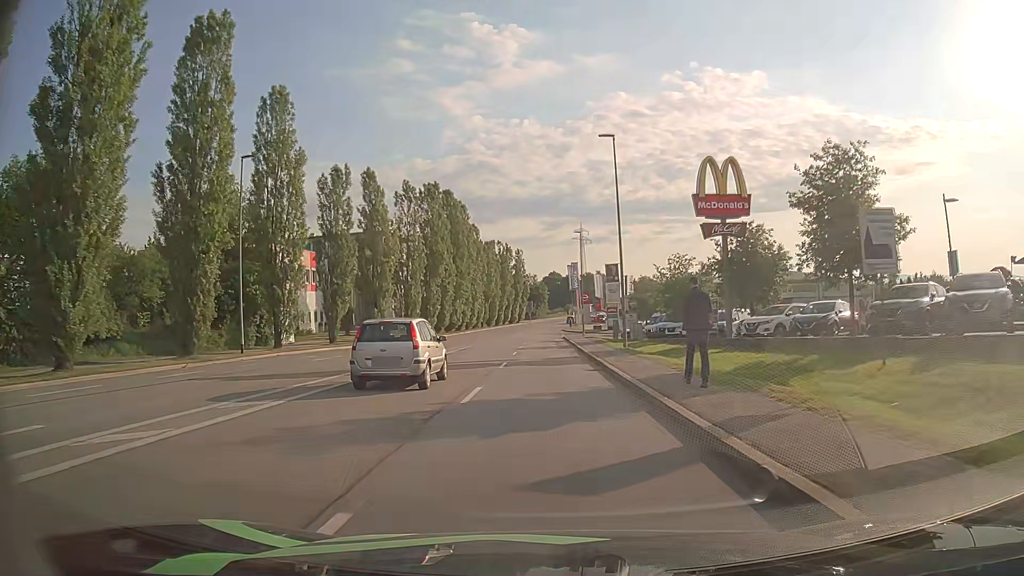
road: tertiary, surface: asphalt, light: Day
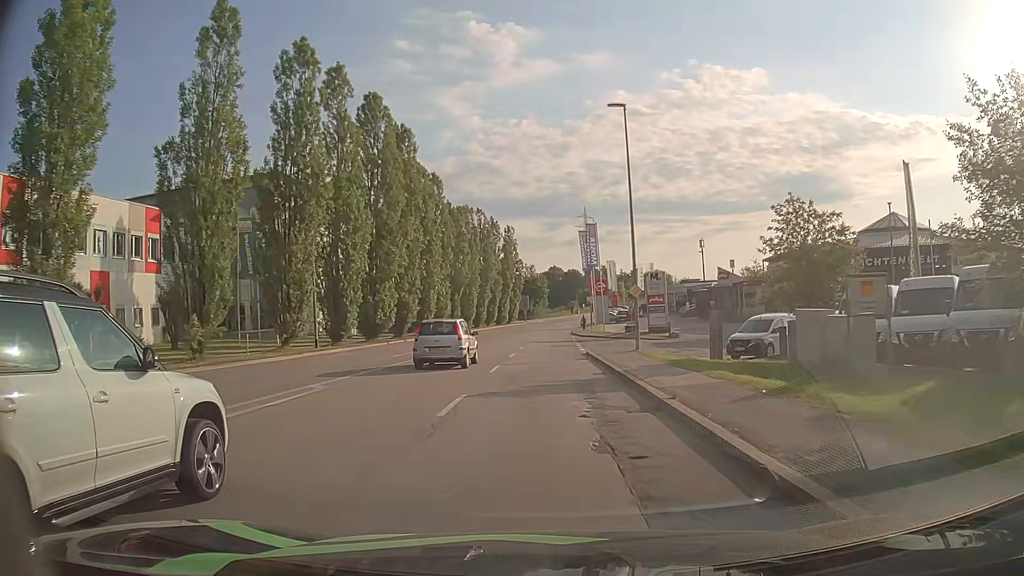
(0.0, +39.2) m; +1°
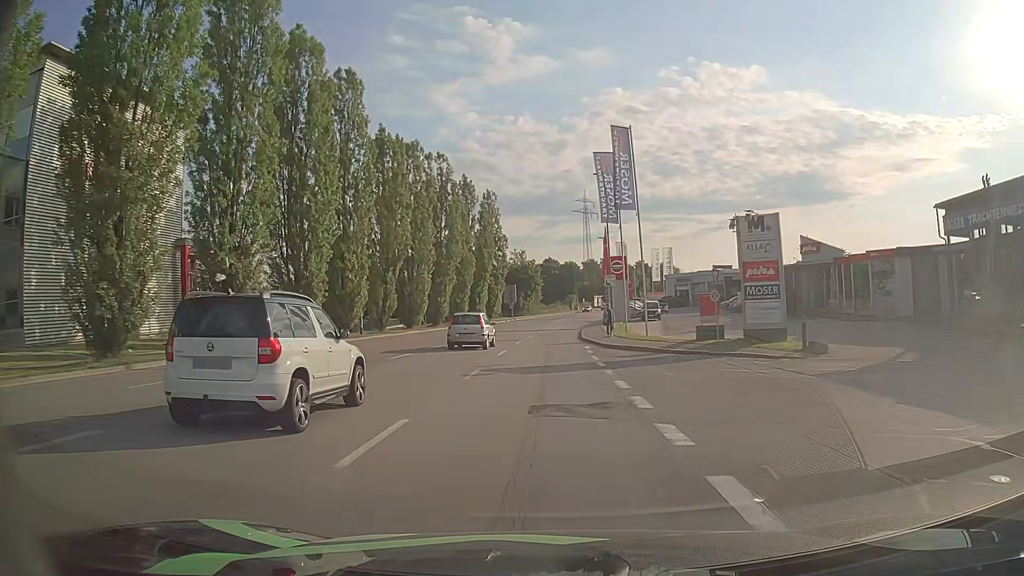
(-0.1, +31.0) m; -1°
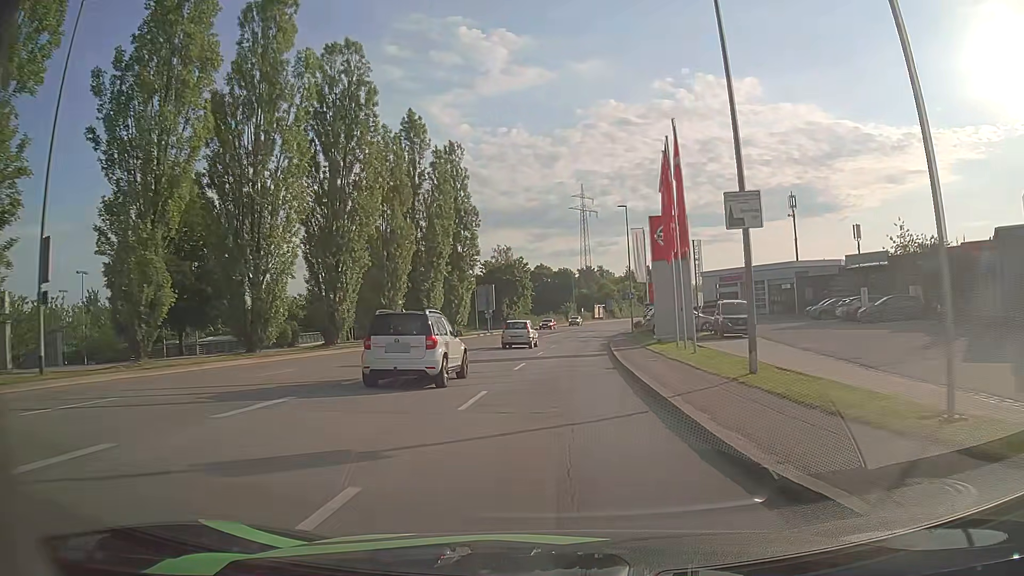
(+0.2, +30.7) m; +1°
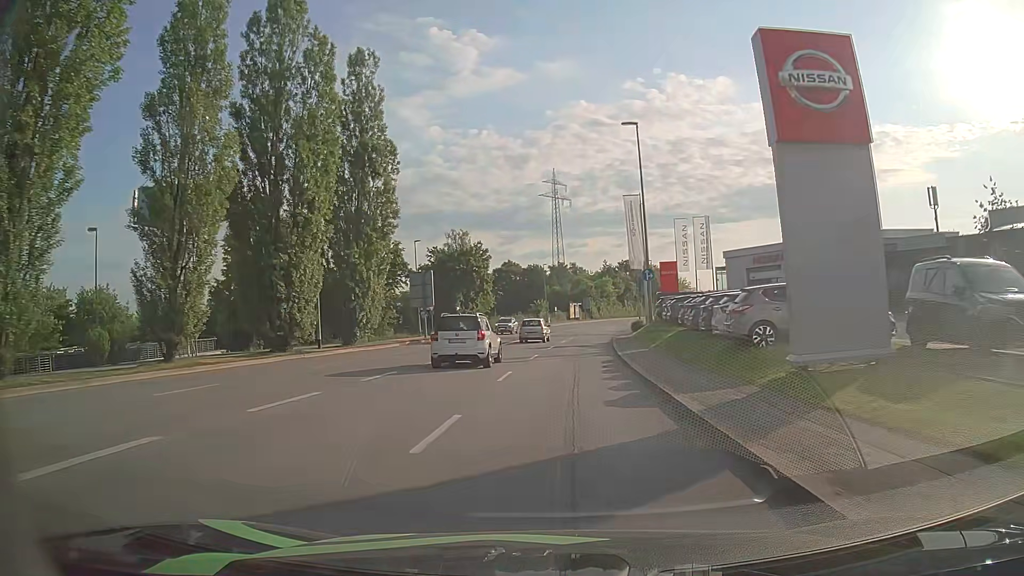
(+0.7, +22.7) m; +3°
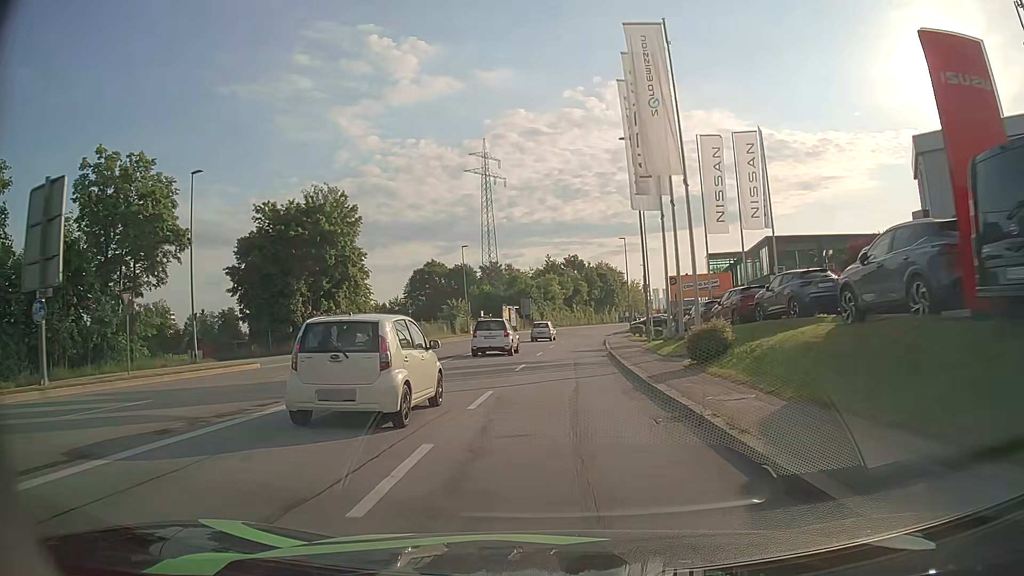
(+1.6, +38.5) m; +6°
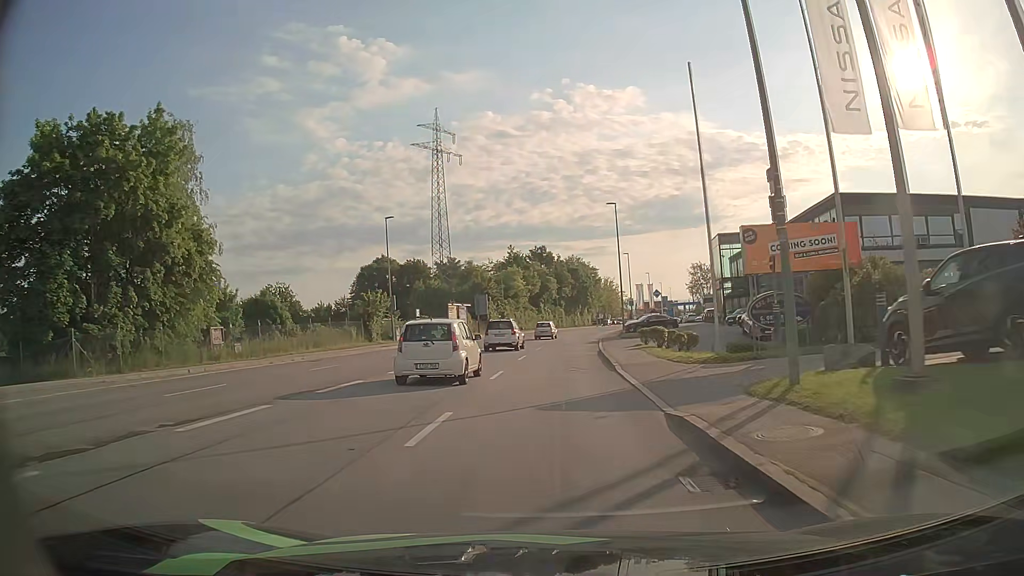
(+0.5, +22.8) m; +2°
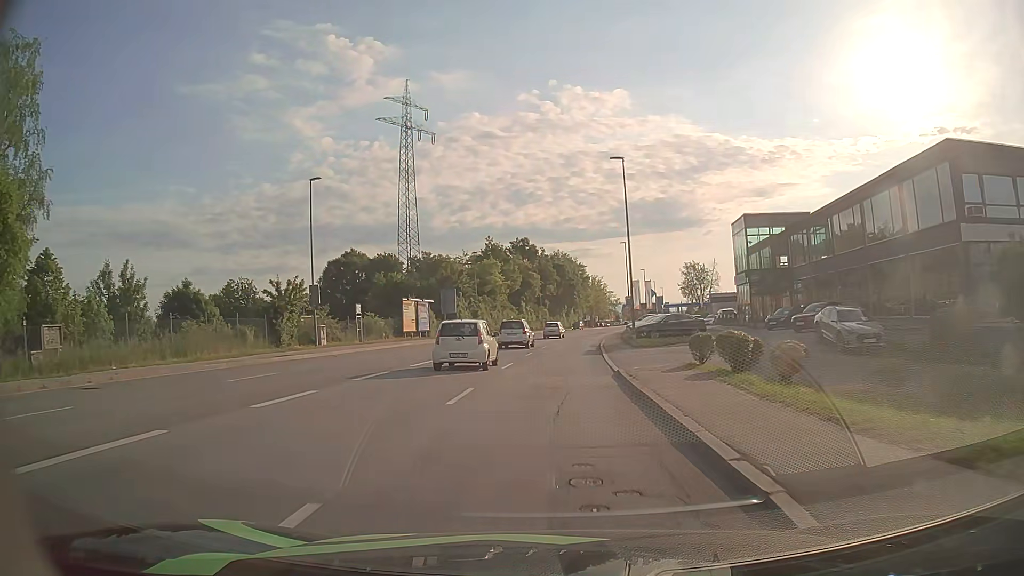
(+0.2, +15.1) m; +1°
(0, +10) (0, +20) (+1, +30) (+1, +40) (+2, +50) (+3, +60) (+4, +70) (+6, +80) (+7, +90) (+9, +99) m
